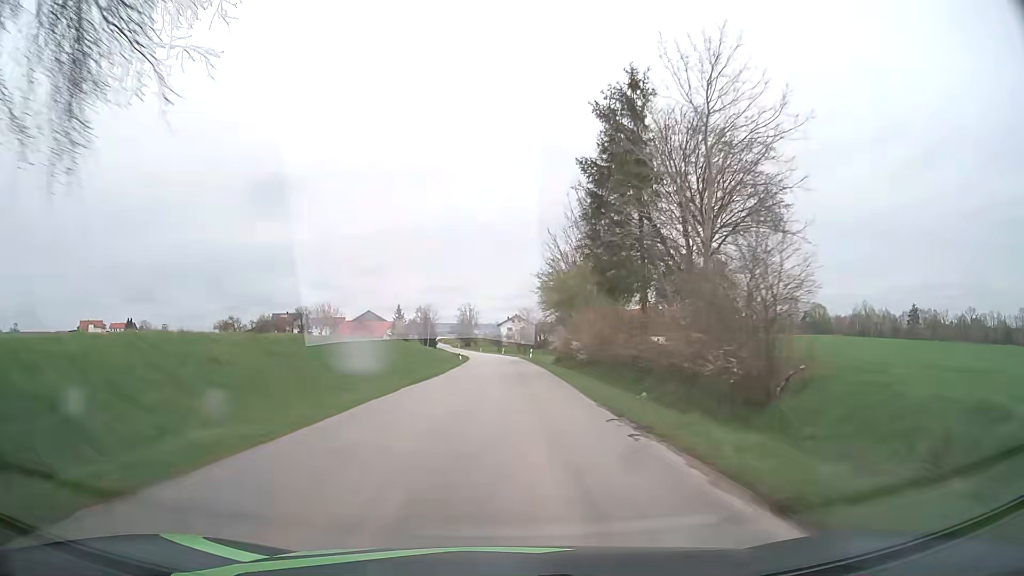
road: tertiary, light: Day
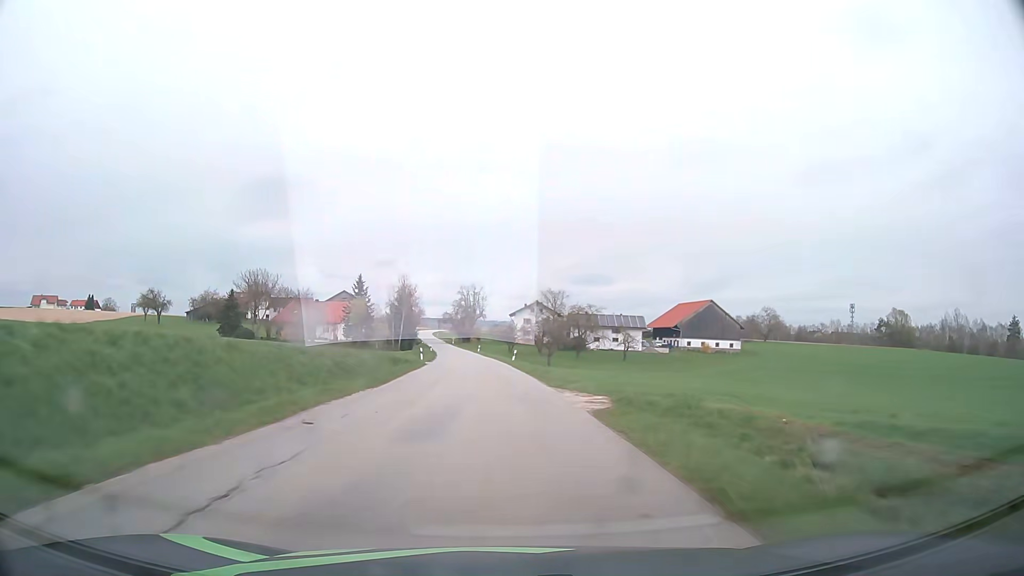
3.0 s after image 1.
(-0.4, +64.4) m; -1°
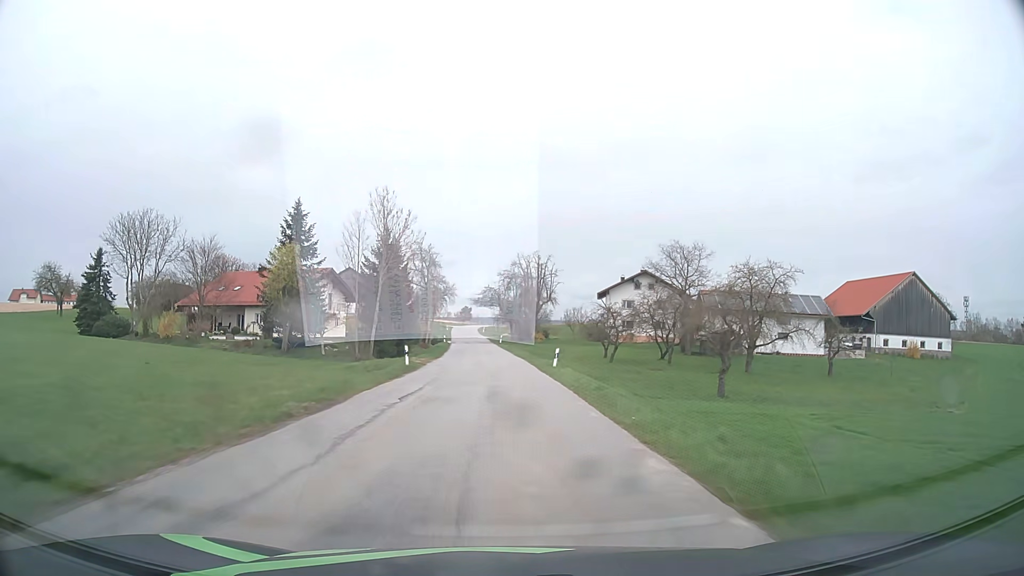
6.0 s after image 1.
(-3.3, +65.7) m; -5°
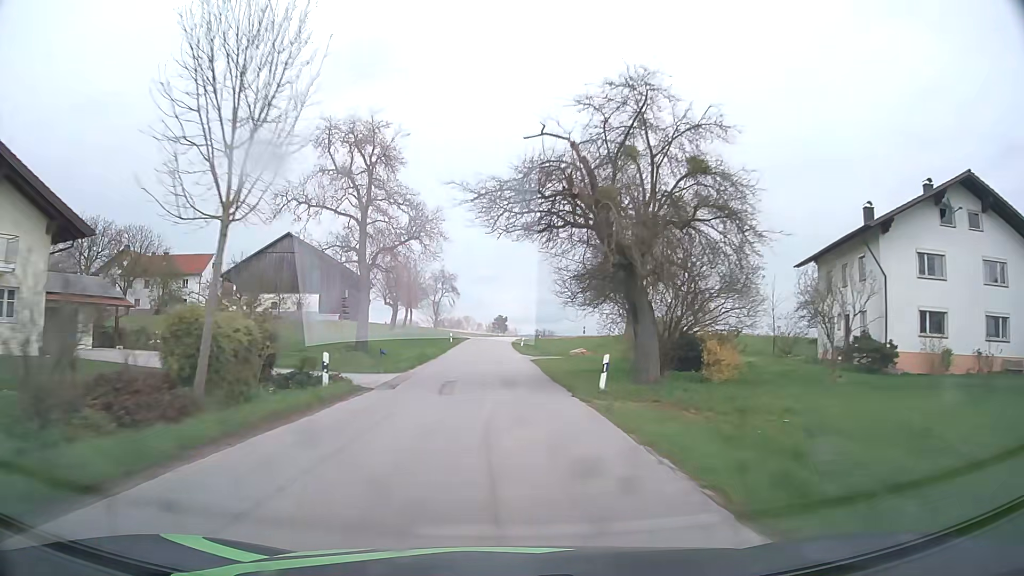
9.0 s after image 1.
(-2.0, +64.0) m; -3°
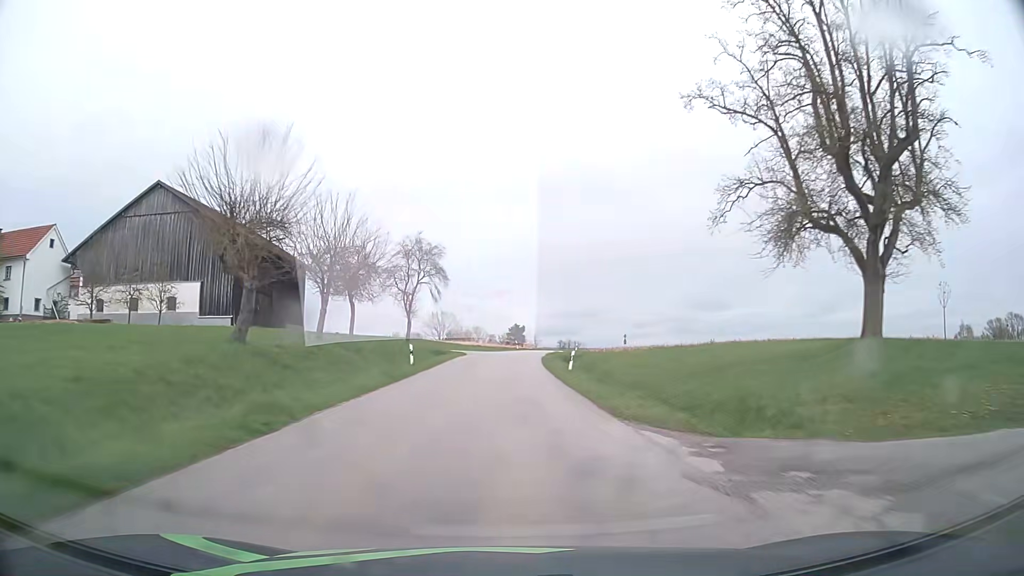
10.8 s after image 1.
(-0.7, +37.2) m; -2°
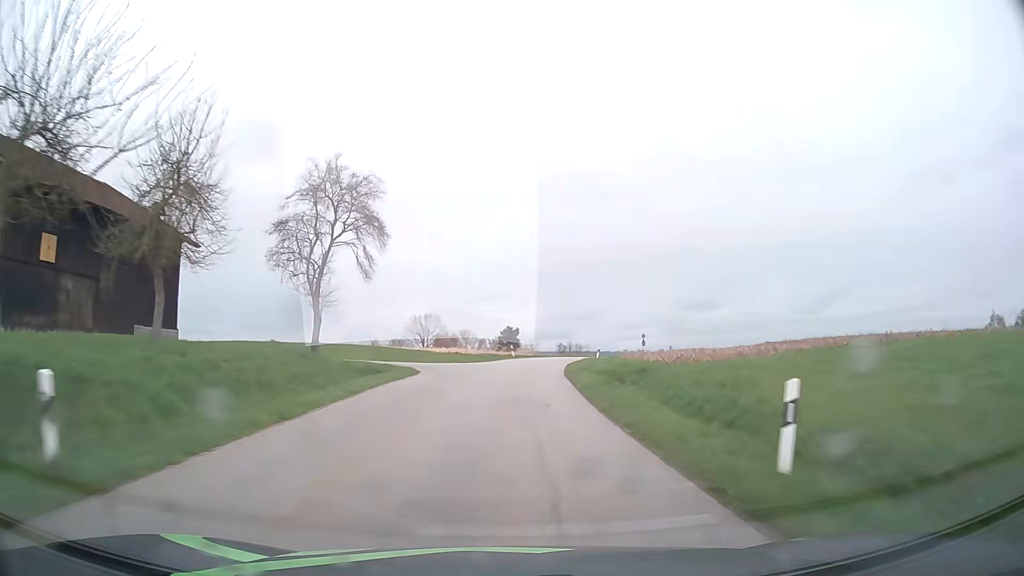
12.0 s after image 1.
(+0.1, +24.1) m; +1°
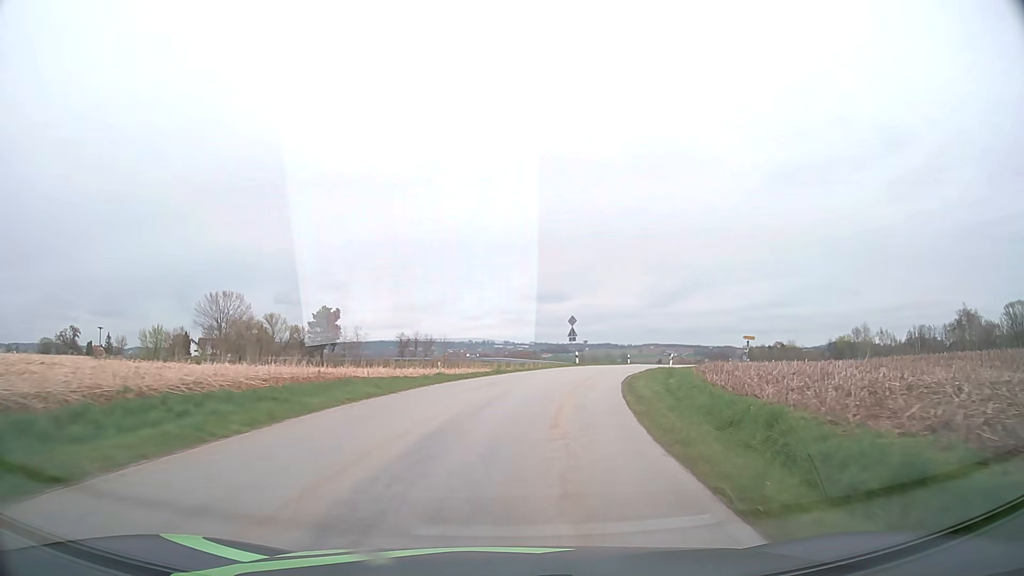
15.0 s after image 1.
(+4.4, +54.1) m; +13°
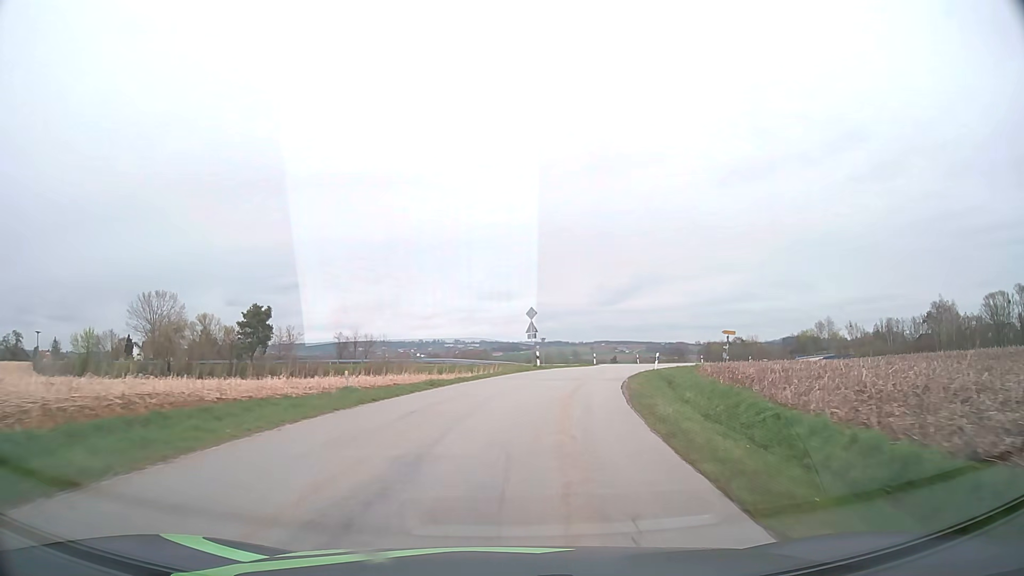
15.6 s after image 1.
(+0.4, +9.8) m; +5°
(0, +10) (+1, +20) (+3, +30) (+6, +39) (+9, +49) (+13, +58) (+17, +67) (+13, +76) (+4, +80) (-6, +84) m
